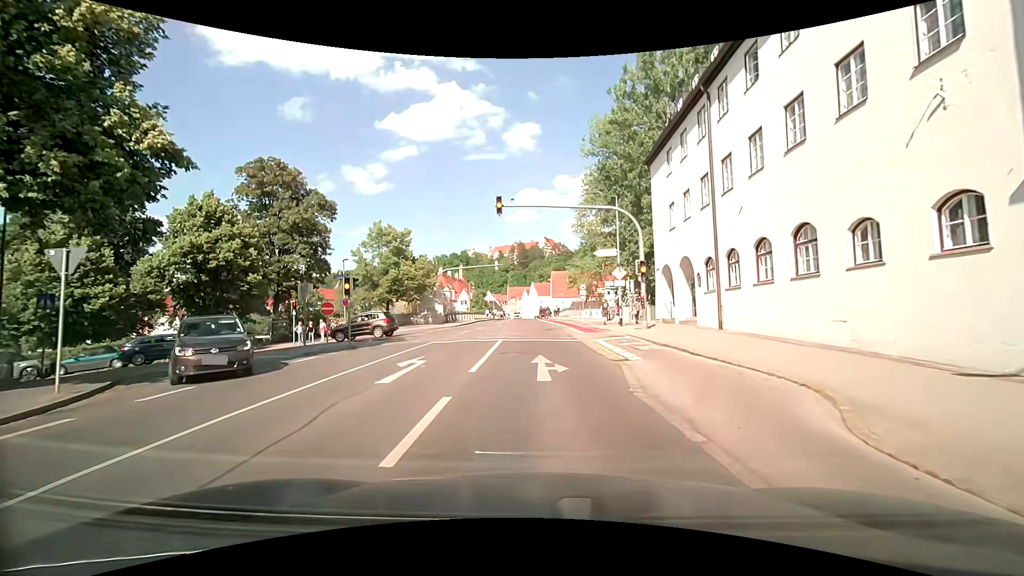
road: secondary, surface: asphalt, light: Day
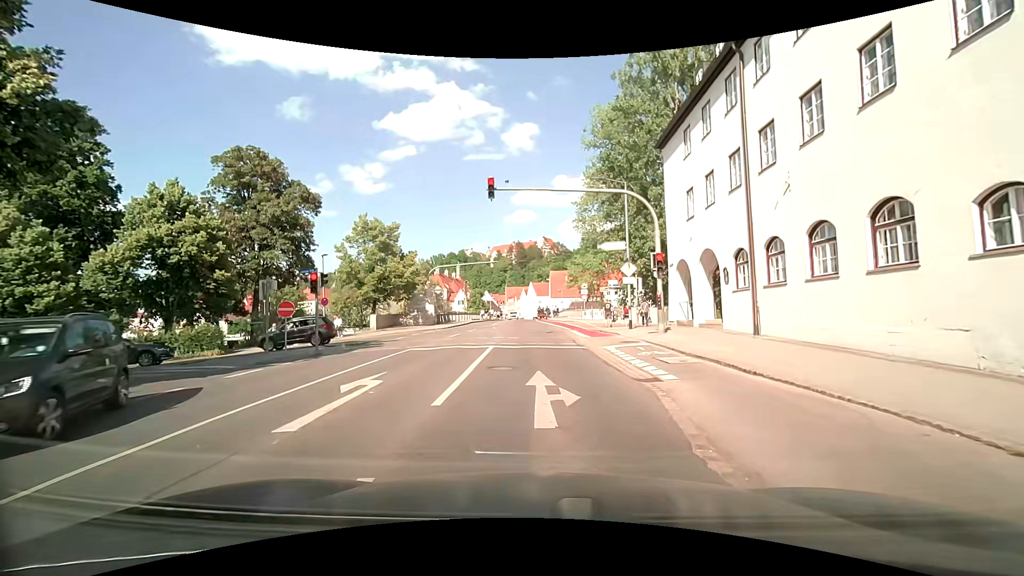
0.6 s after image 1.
(0.0, +3.3) m; -1°
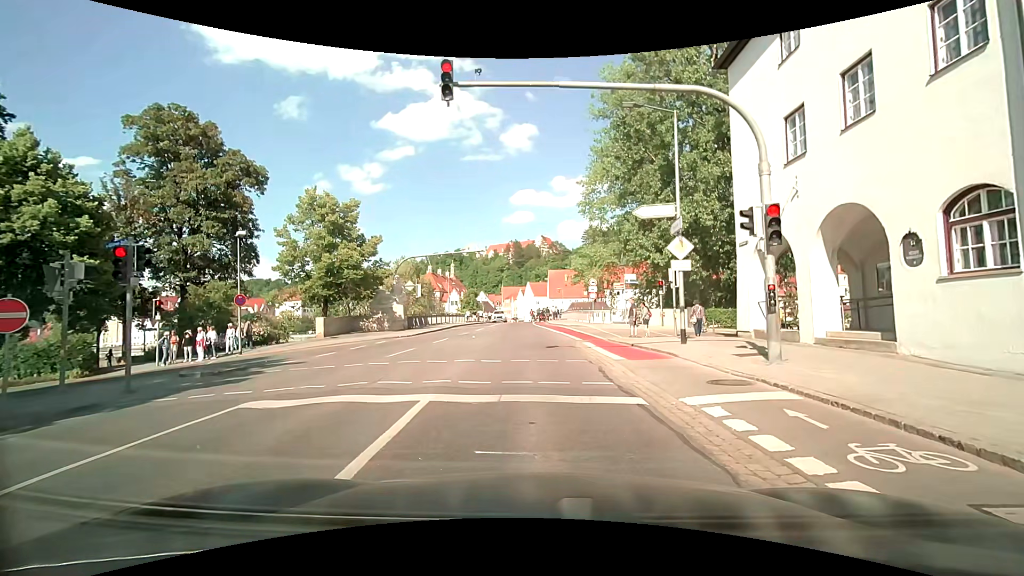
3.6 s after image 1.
(0.0, +9.2) m; +1°
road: residential
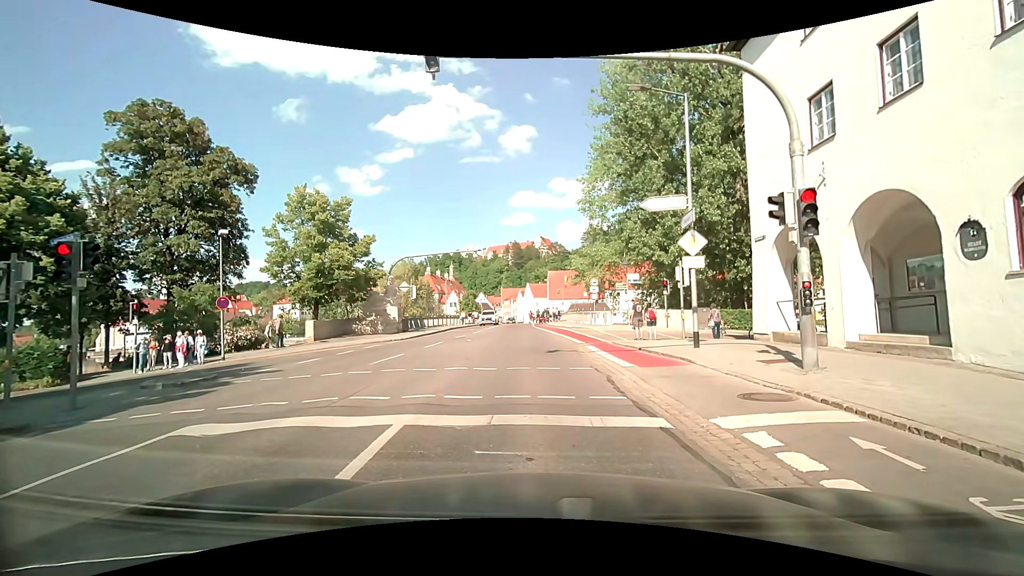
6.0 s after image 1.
(0.0, +1.3) m; 0°
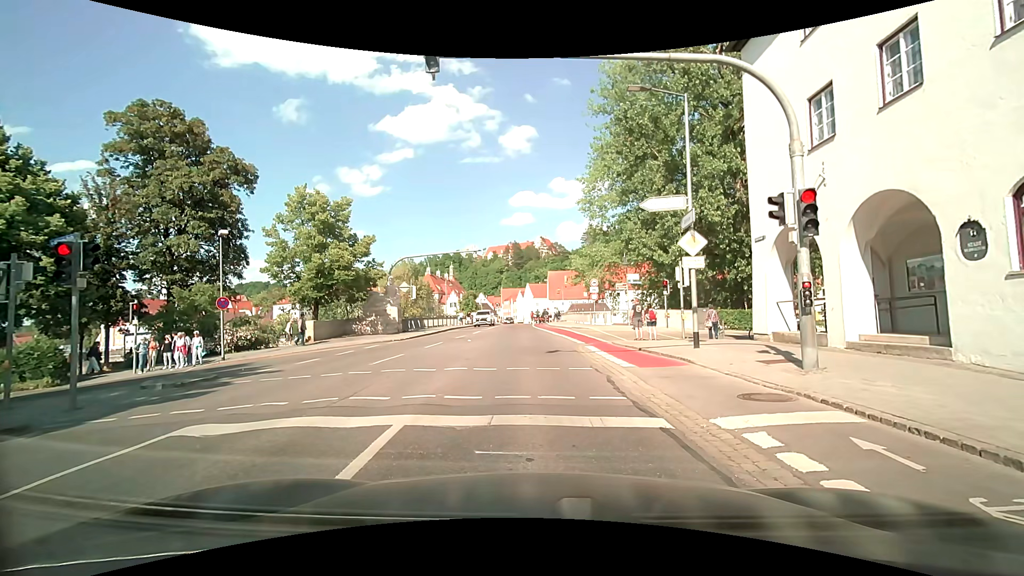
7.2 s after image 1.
(0.0, 0.0) m; 0°
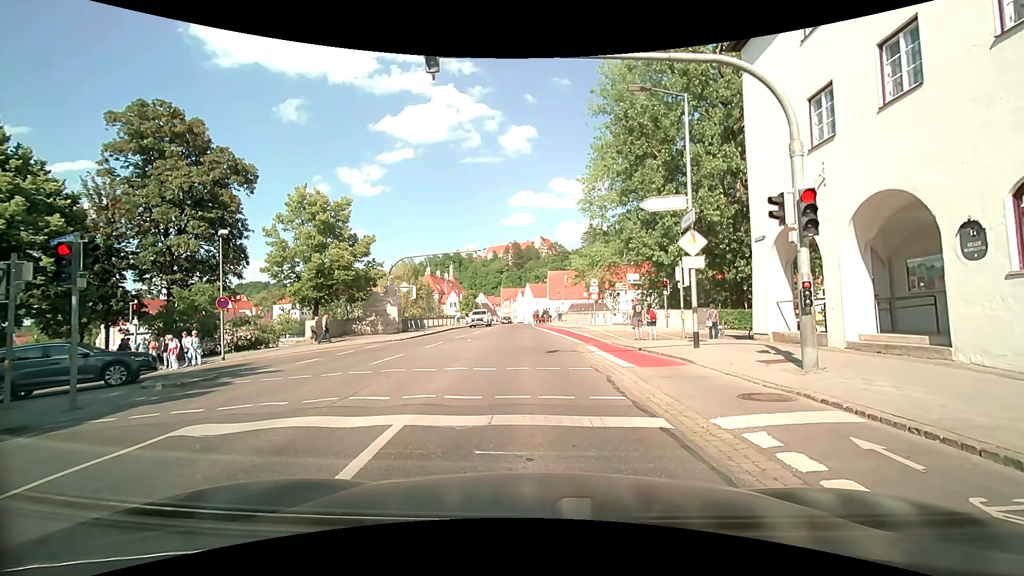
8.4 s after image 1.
(0.0, 0.0) m; 0°
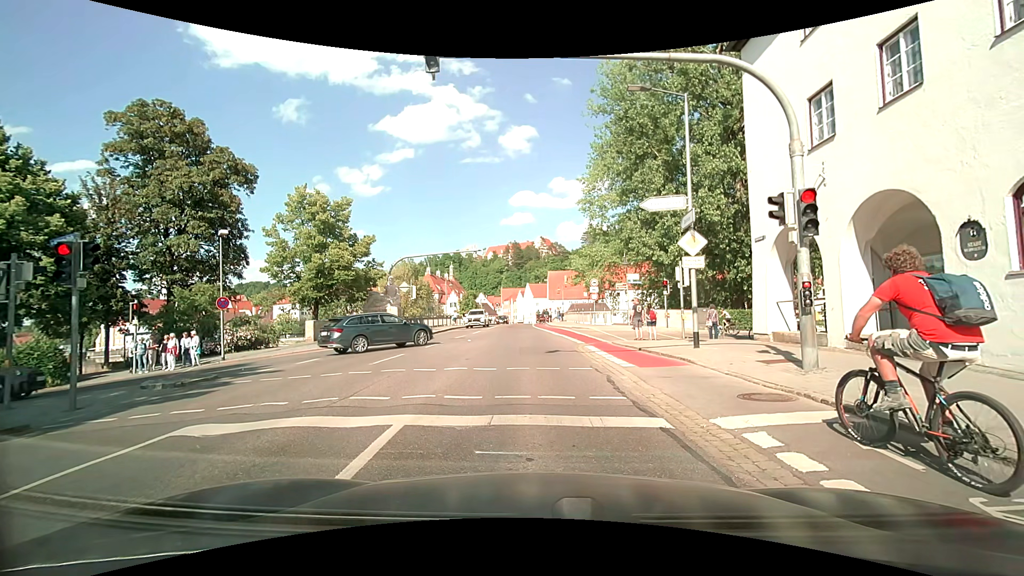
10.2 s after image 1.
(0.0, 0.0) m; 0°
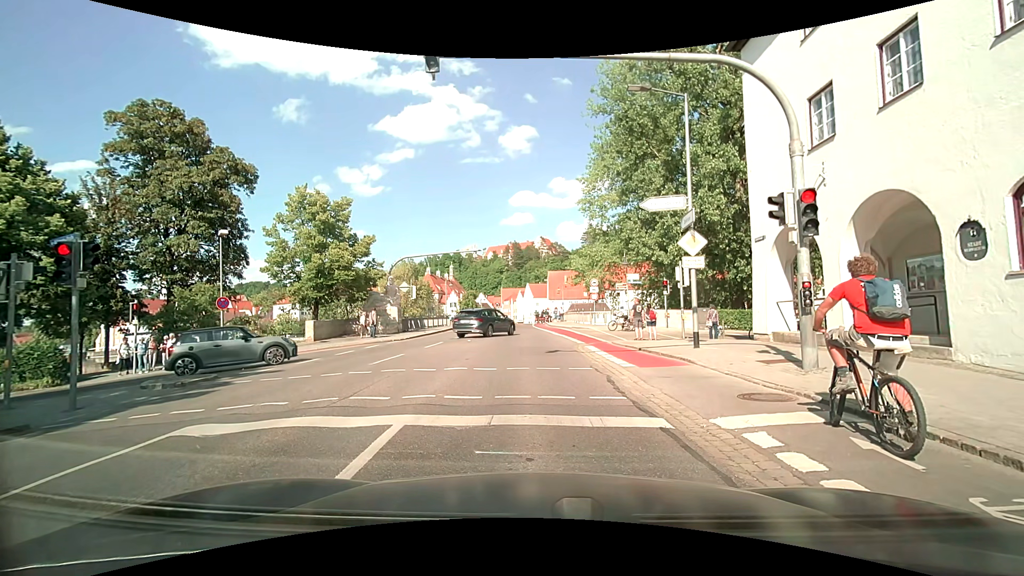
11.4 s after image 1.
(0.0, 0.0) m; 0°
(0, +10) (-1, +20) (-1, +30) (-2, +40) (-2, +50) (-2, +60) (-2, +70) (-2, +80) (-2, +90) (-2, +100) m
